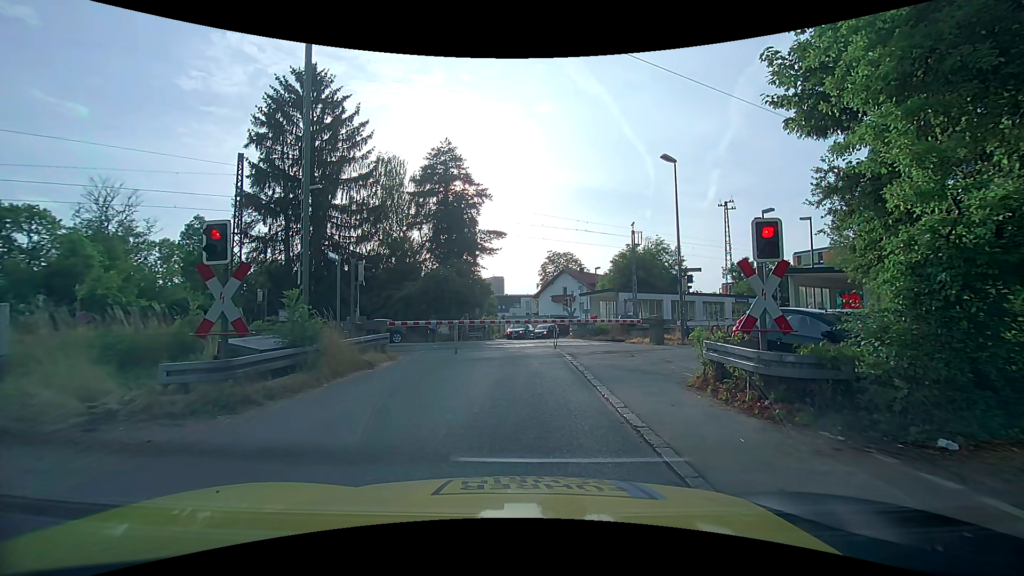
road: unclassified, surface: asphalt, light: Day
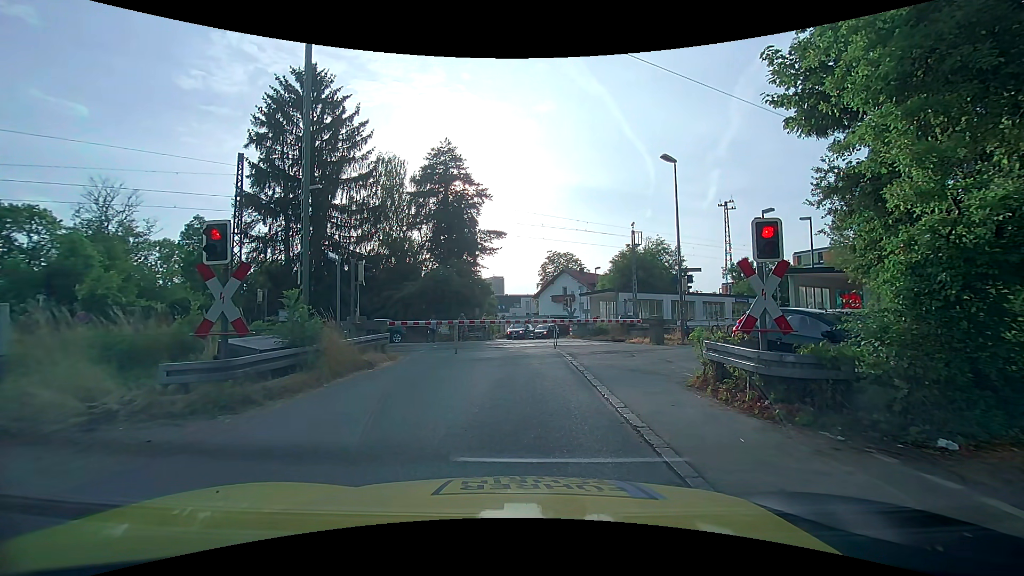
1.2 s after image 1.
(0.0, 0.0) m; 0°
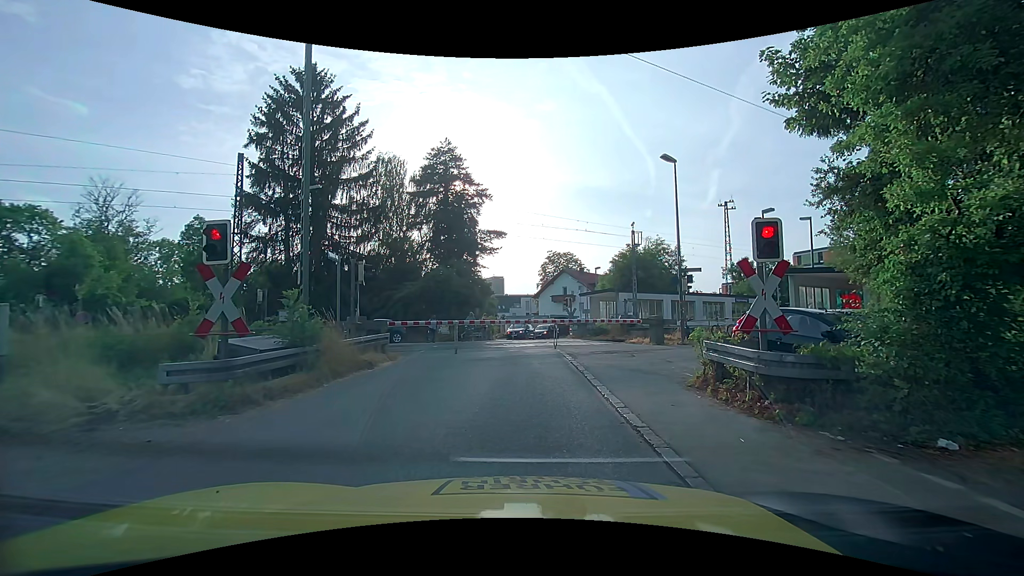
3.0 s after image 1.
(0.0, 0.0) m; 0°
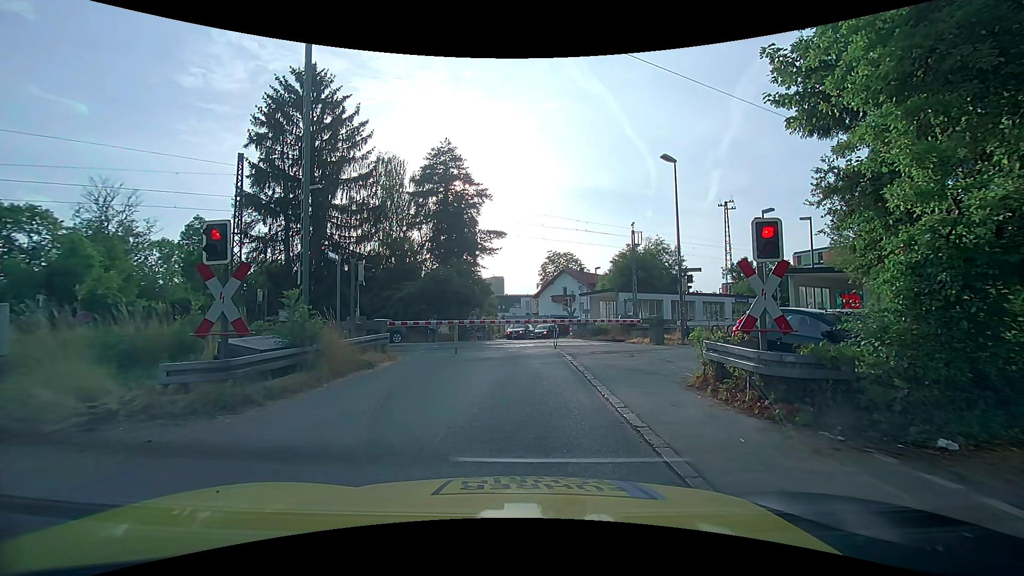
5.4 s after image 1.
(0.0, 0.0) m; 0°
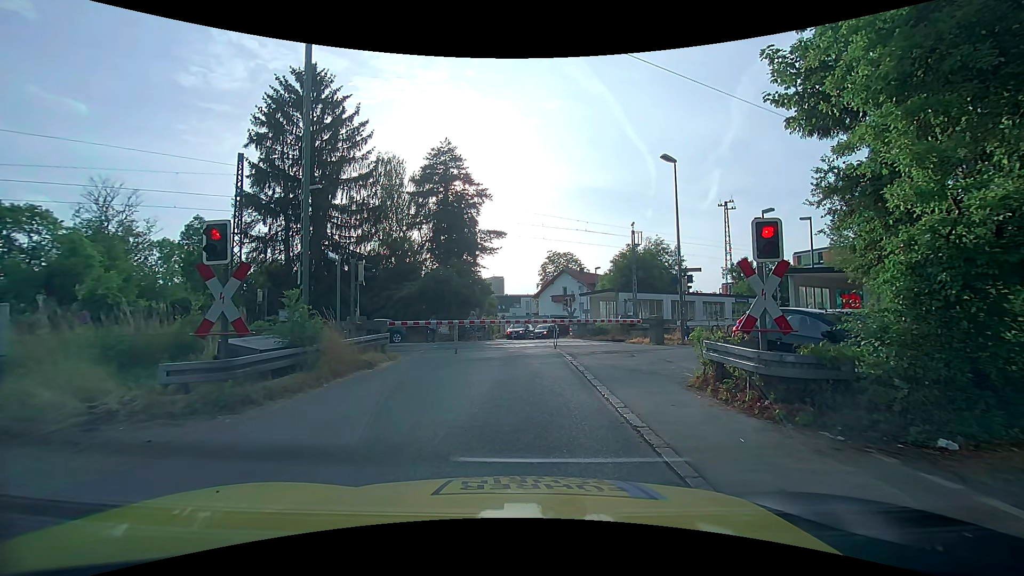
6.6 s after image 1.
(0.0, 0.0) m; 0°
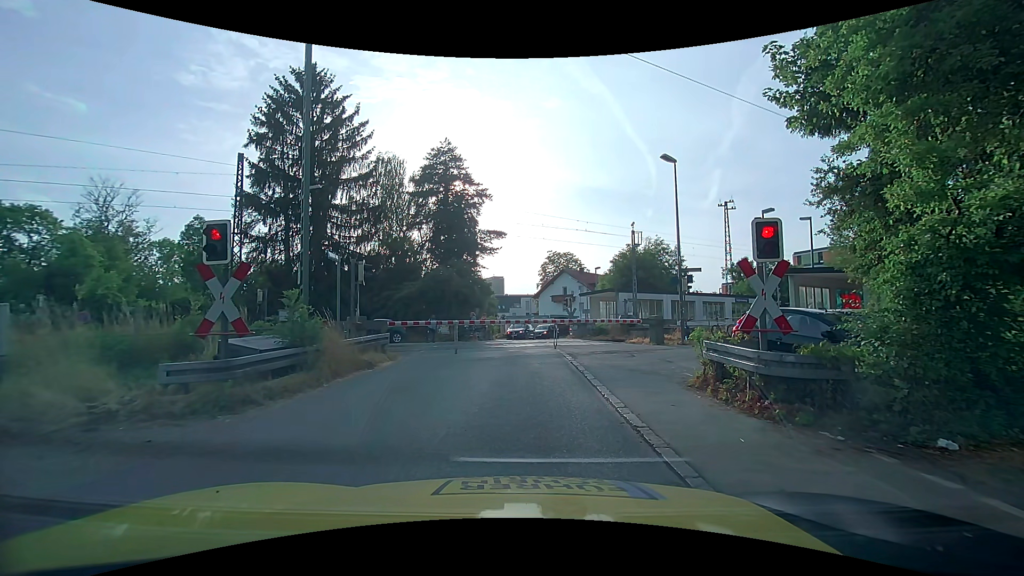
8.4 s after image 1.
(0.0, 0.0) m; 0°
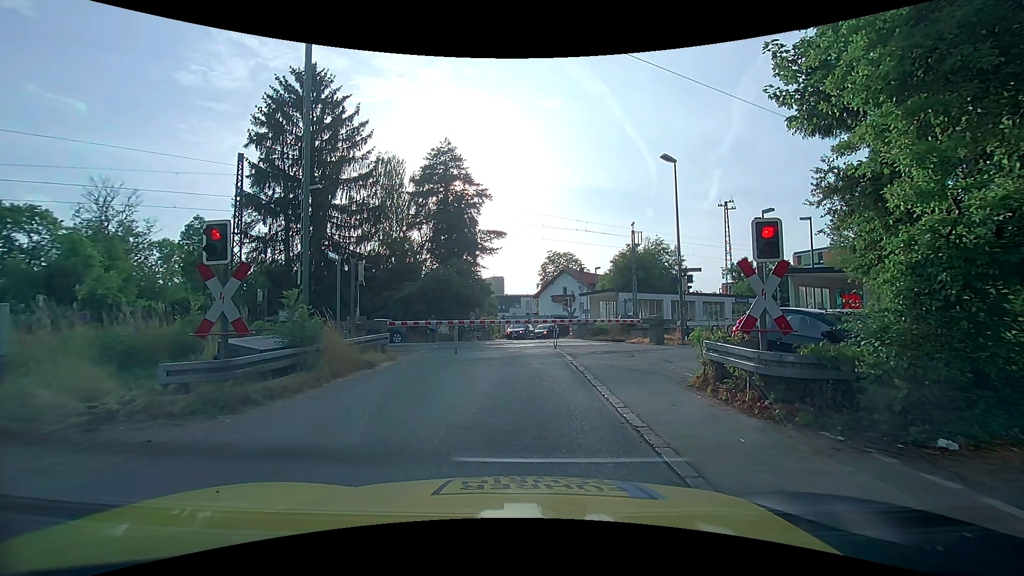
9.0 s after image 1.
(0.0, 0.0) m; 0°
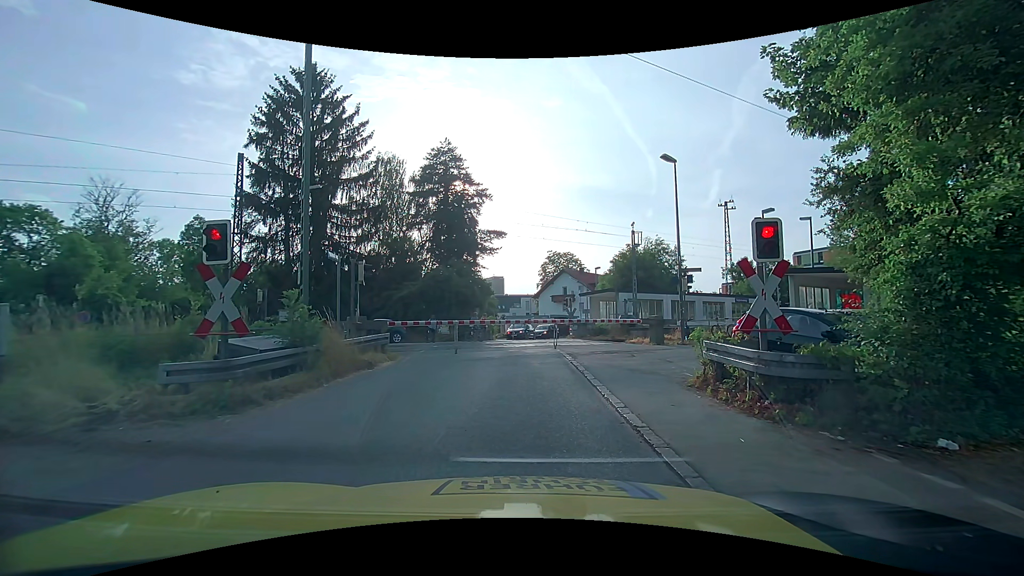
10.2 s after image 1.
(0.0, 0.0) m; 0°
